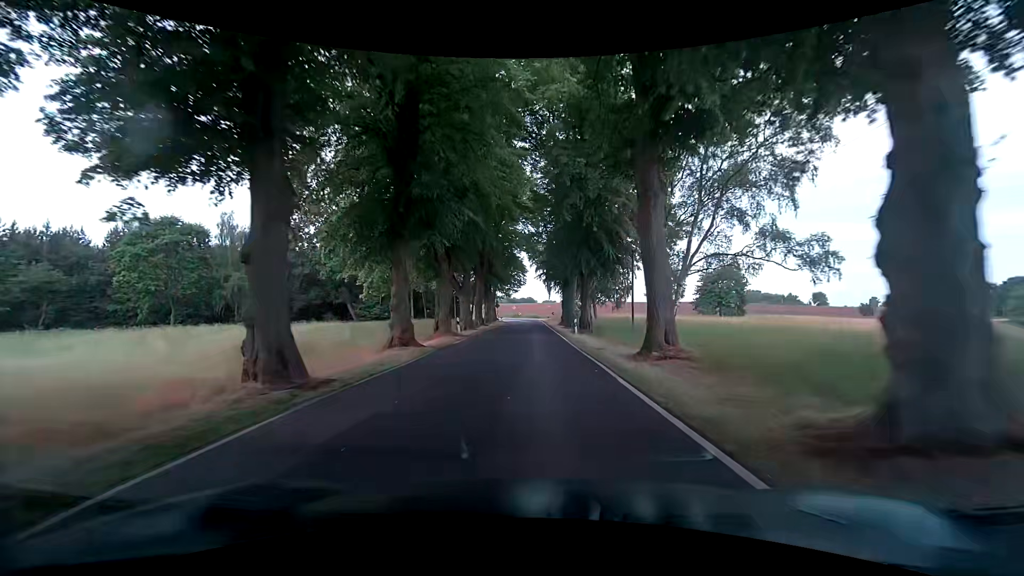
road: tertiary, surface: asphalt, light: Day
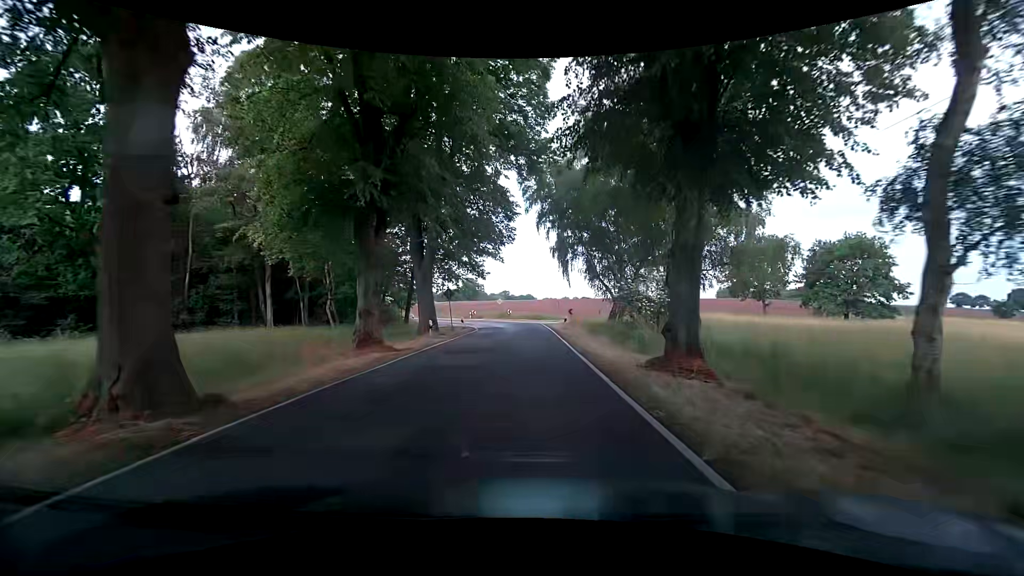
(+0.1, +43.0) m; 0°
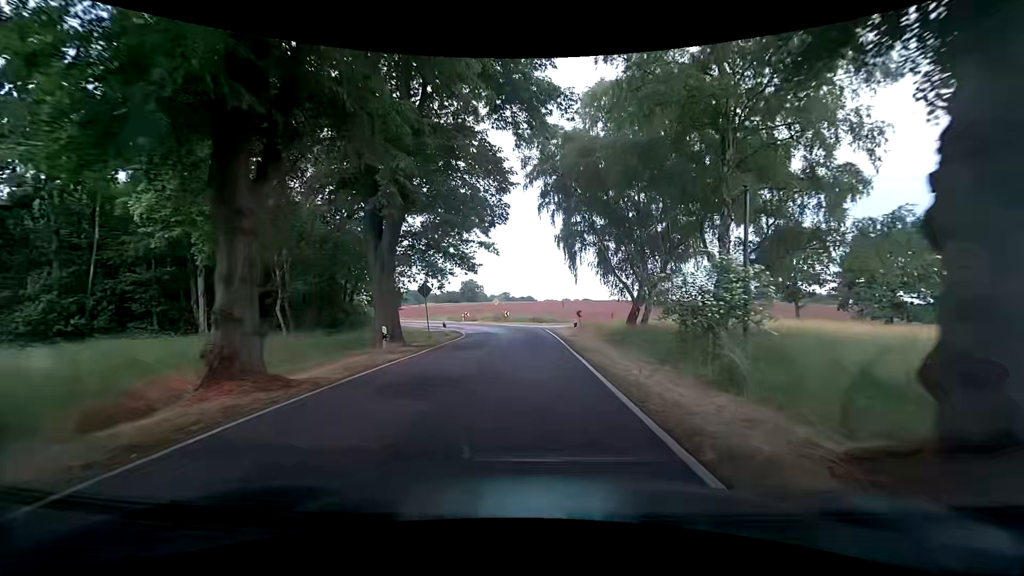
(0.0, +7.6) m; +1°
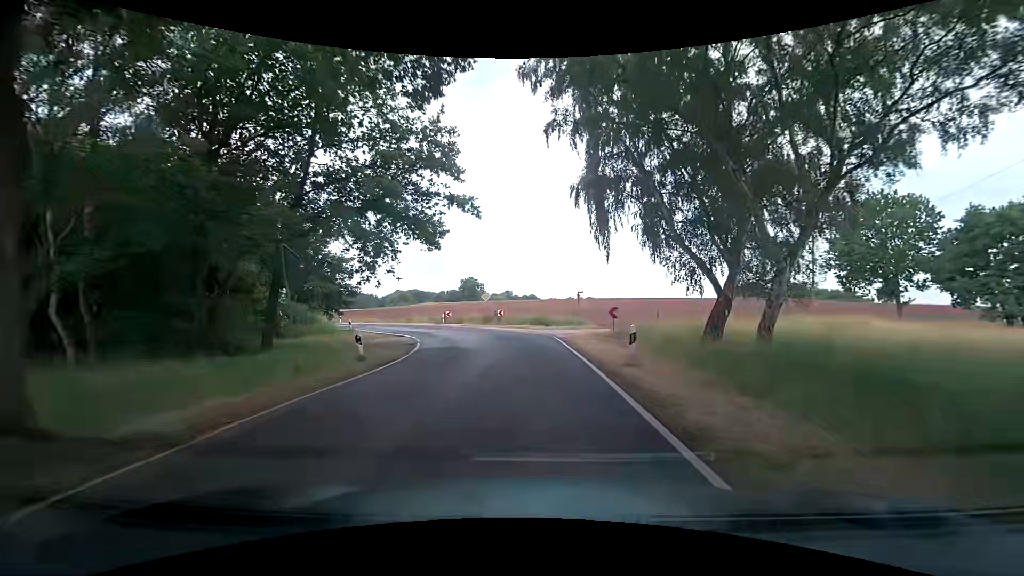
(-0.2, +14.7) m; -1°
